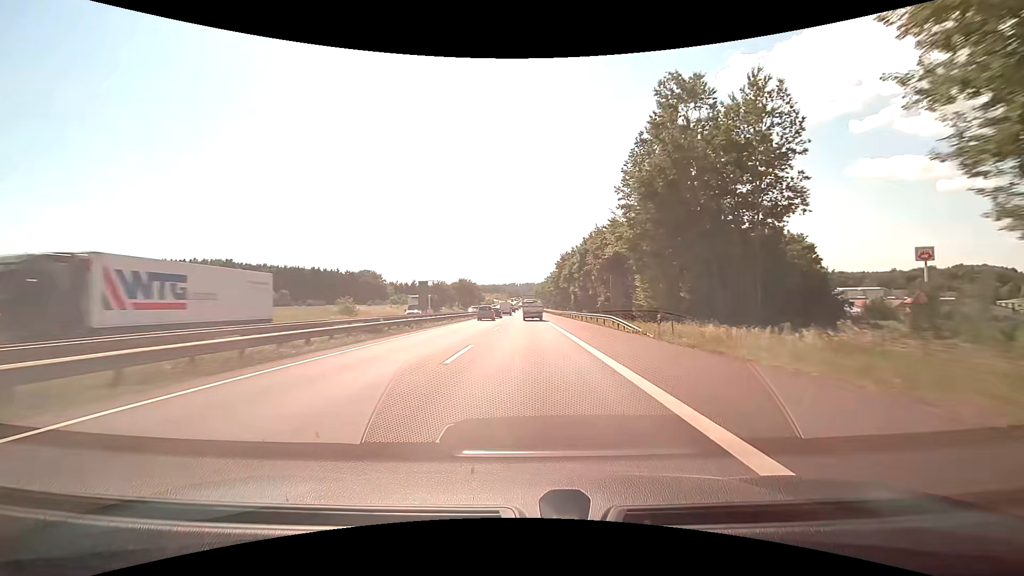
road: motorway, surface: asphalt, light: Day
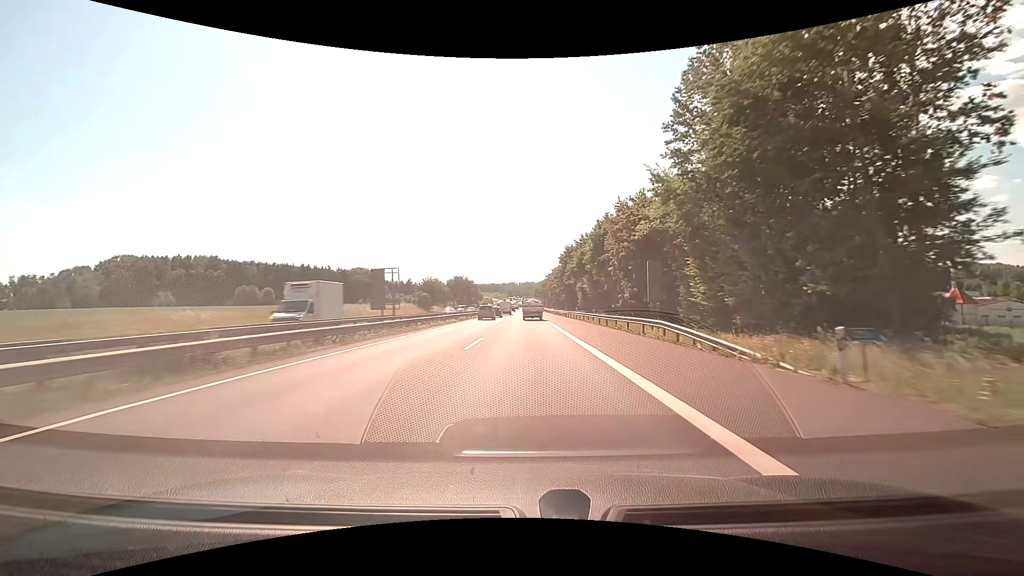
(0.0, +13.6) m; 0°
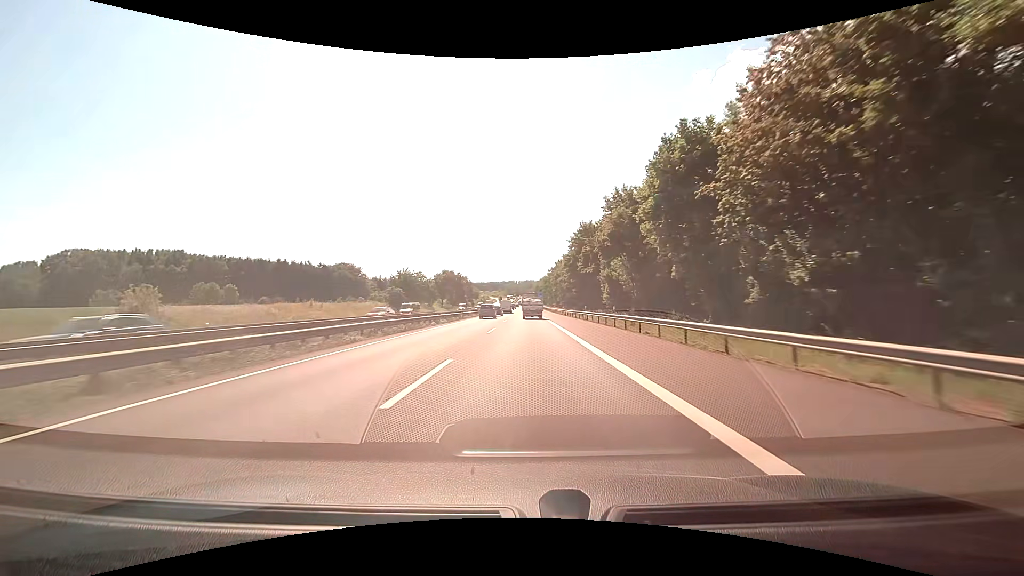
(0.0, +27.2) m; 0°
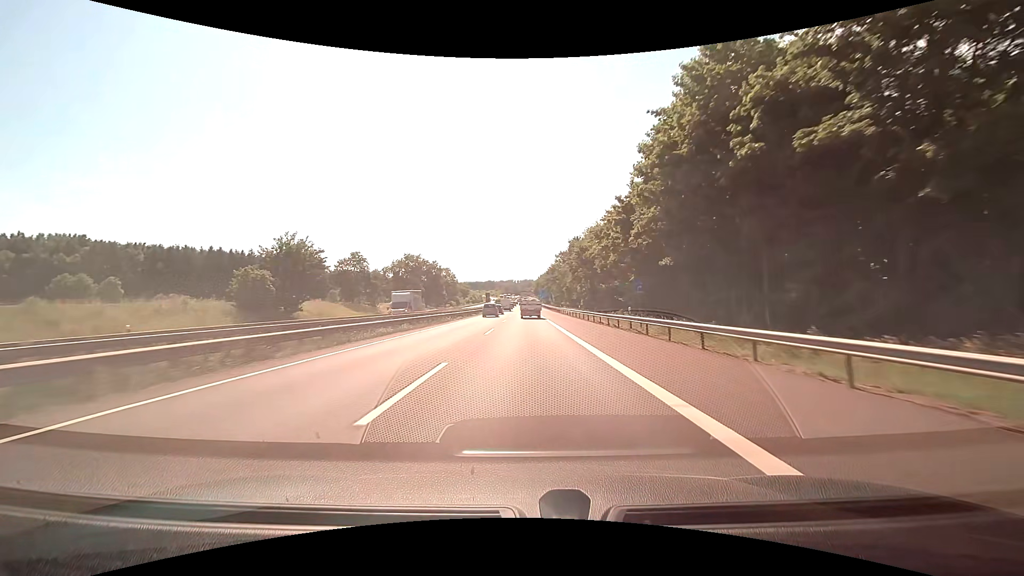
(-0.1, +54.1) m; 0°
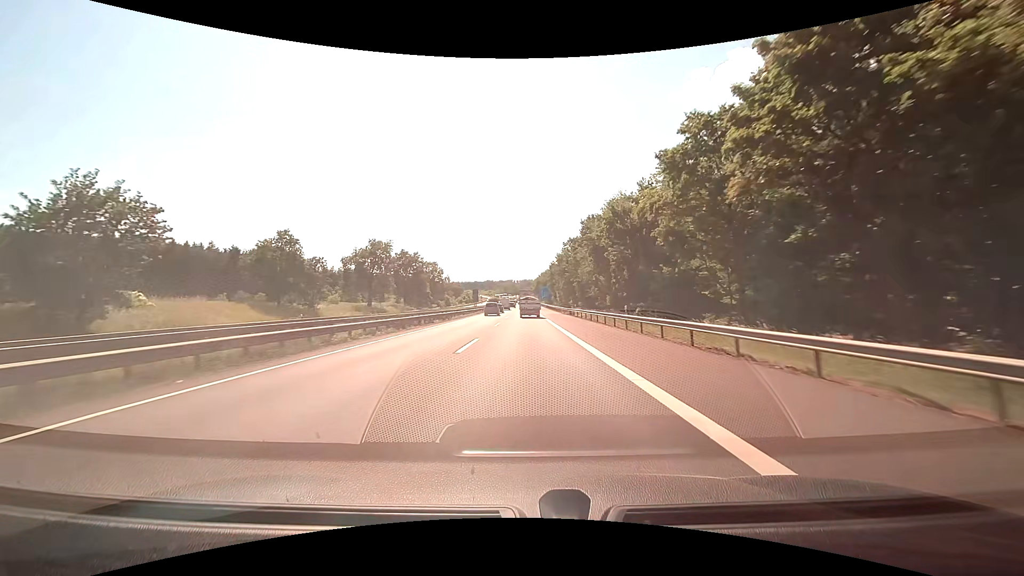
(0.0, +27.2) m; 0°
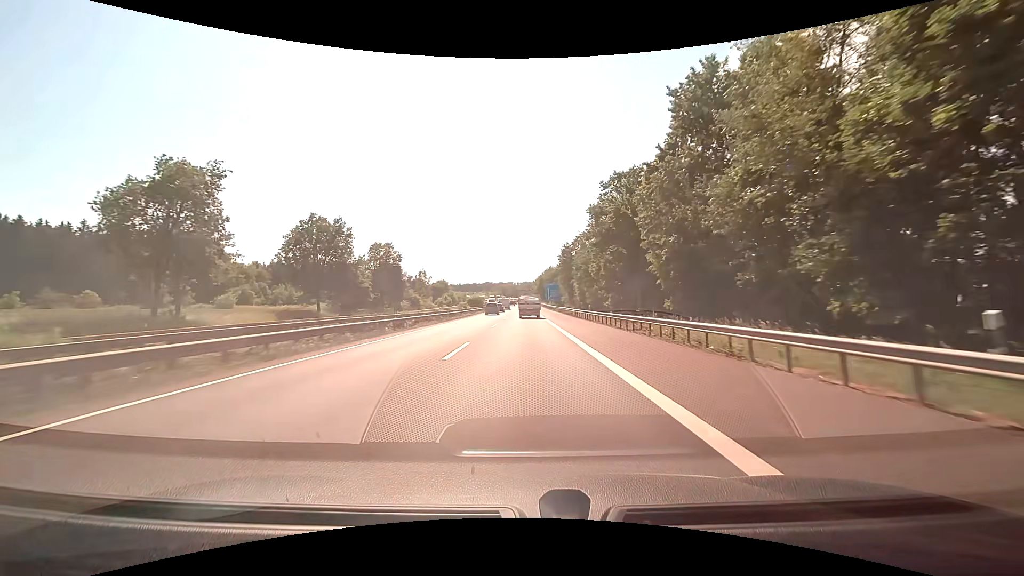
(0.0, +55.1) m; 0°
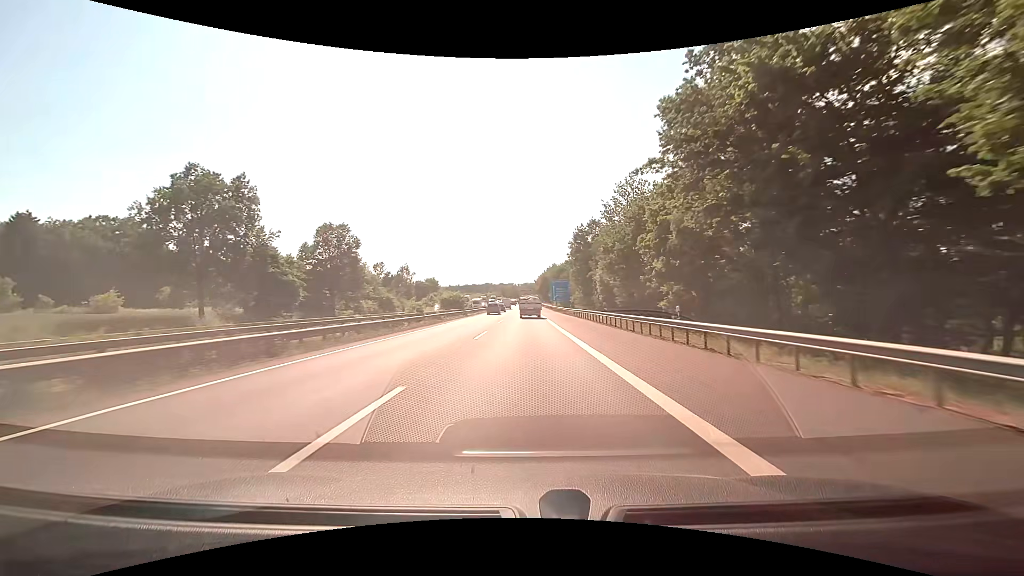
(0.0, +27.8) m; 0°
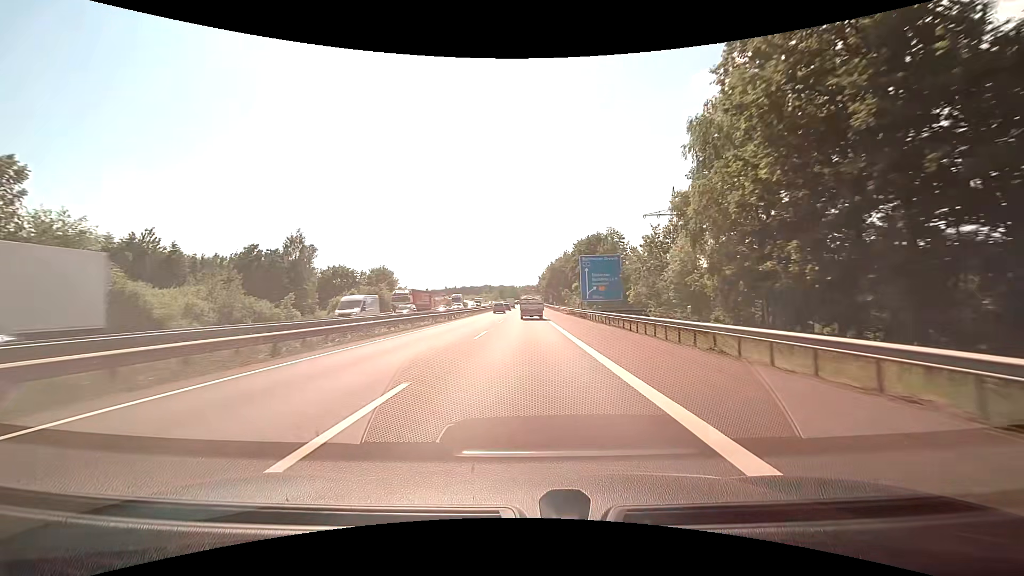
(0.0, +71.0) m; 0°
(0, +10) (0, +20) (0, +30) (0, +40) (0, +50) (0, +60) (0, +70) (0, +80) (0, +90) (0, +100) m
